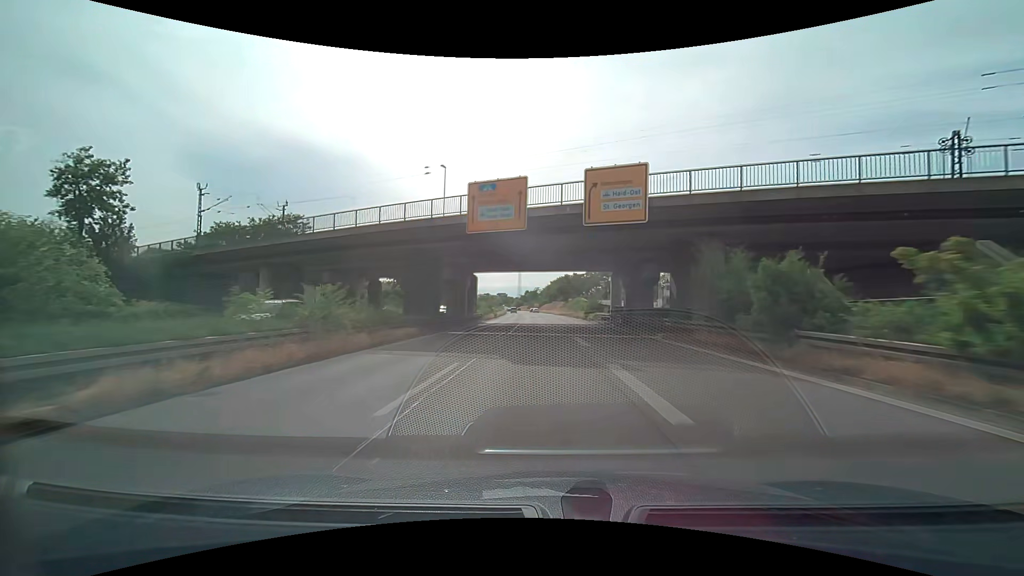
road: trunk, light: Day
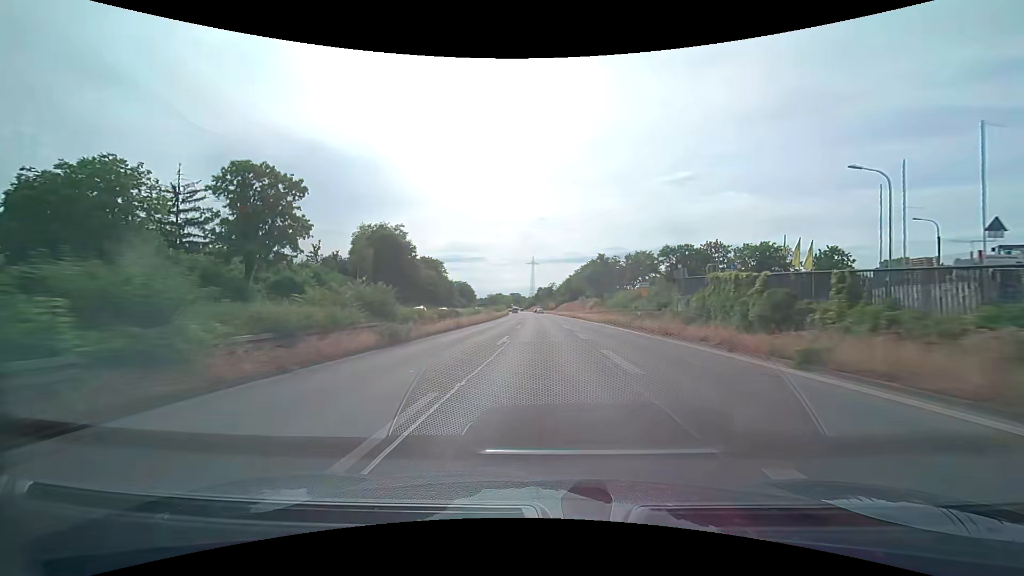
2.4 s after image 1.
(+0.2, +55.9) m; +2°
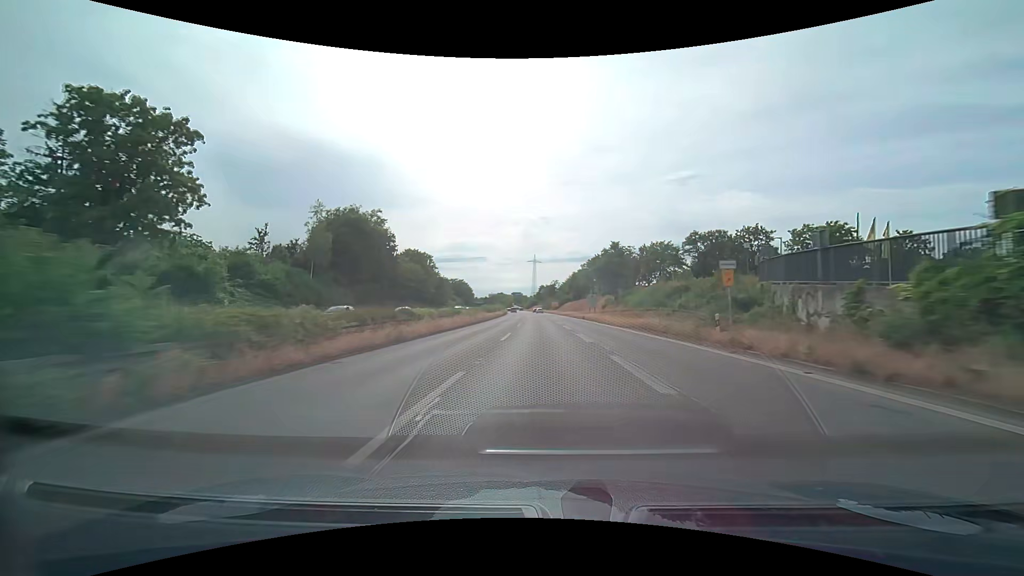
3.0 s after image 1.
(-0.5, +14.6) m; -3°
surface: asphalt
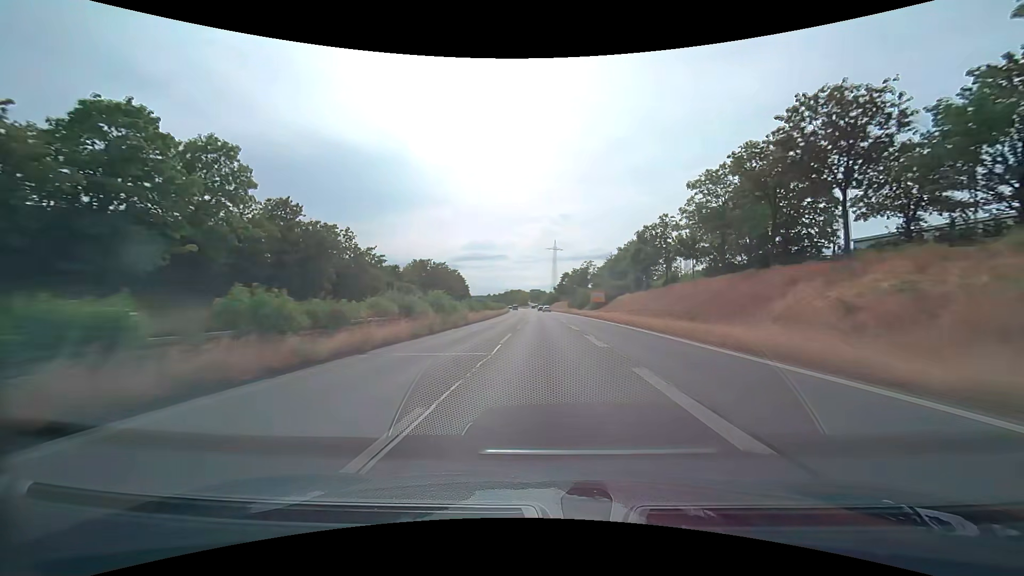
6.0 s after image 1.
(-2.5, +75.6) m; -3°
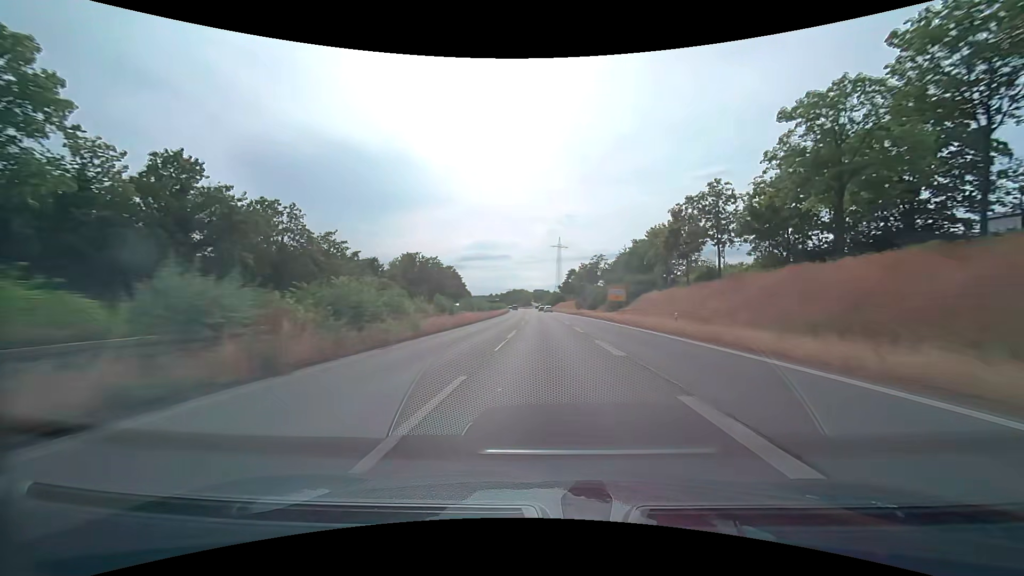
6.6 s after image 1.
(-0.1, +15.4) m; 0°
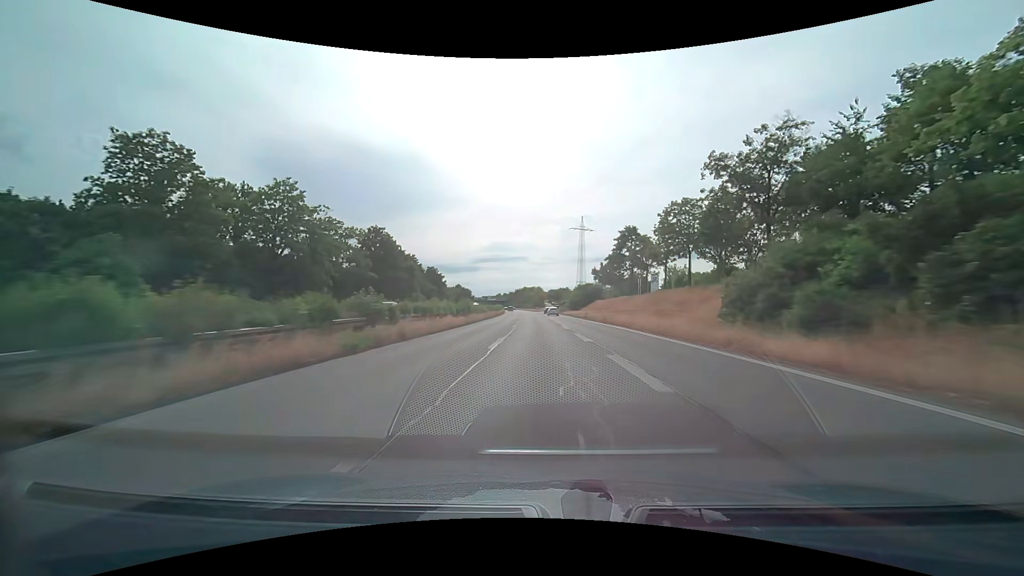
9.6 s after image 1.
(-1.2, +77.8) m; -2°
(0, +10) (0, +20) (0, +30) (-1, +40) (-1, +50) (-1, +60) (-1, +70) (-2, +80) (-2, +90) (-3, +100) m
